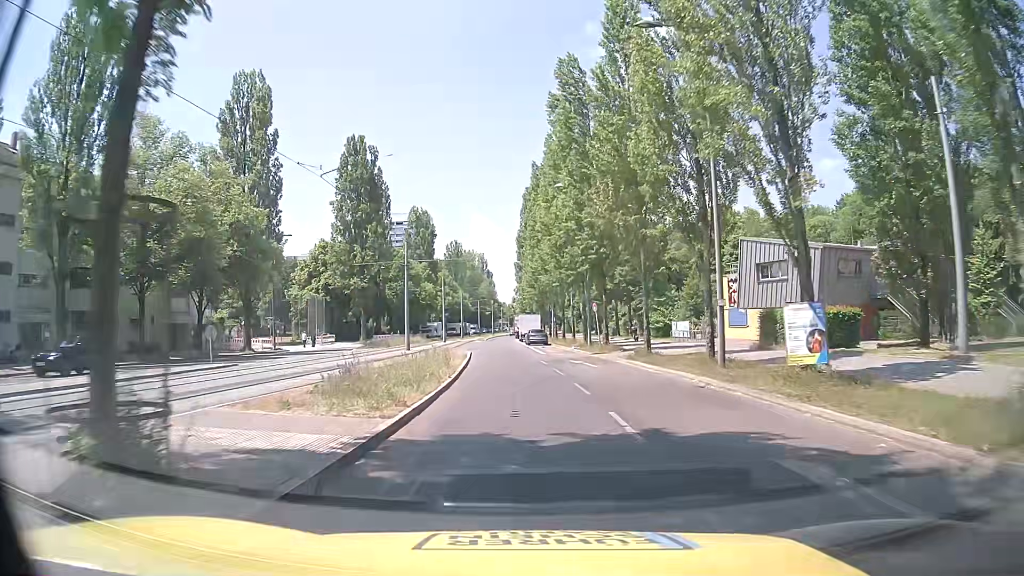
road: secondary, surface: asphalt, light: Day
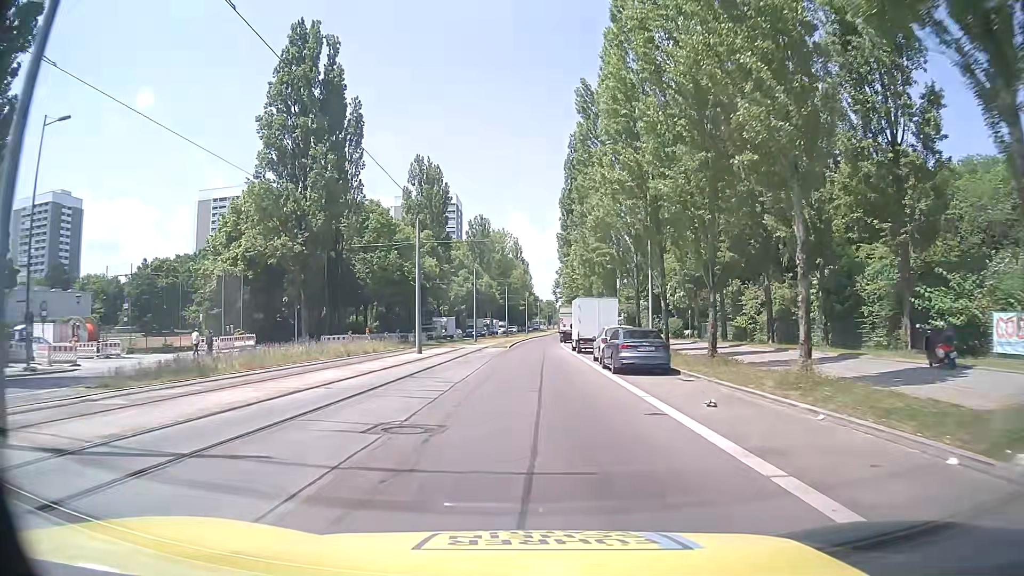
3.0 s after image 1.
(-1.0, +38.3) m; -3°
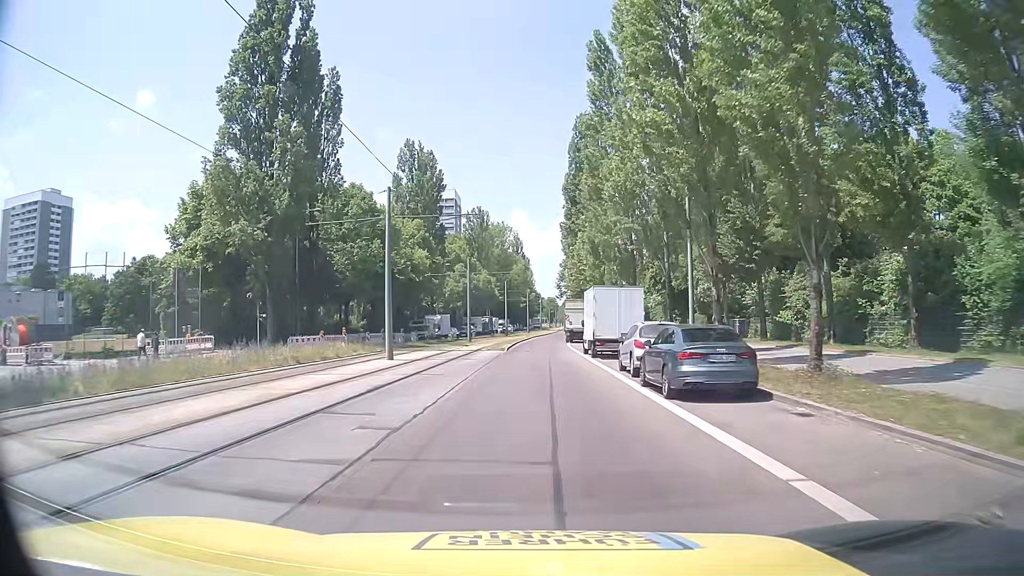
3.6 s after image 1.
(0.0, +7.8) m; 0°
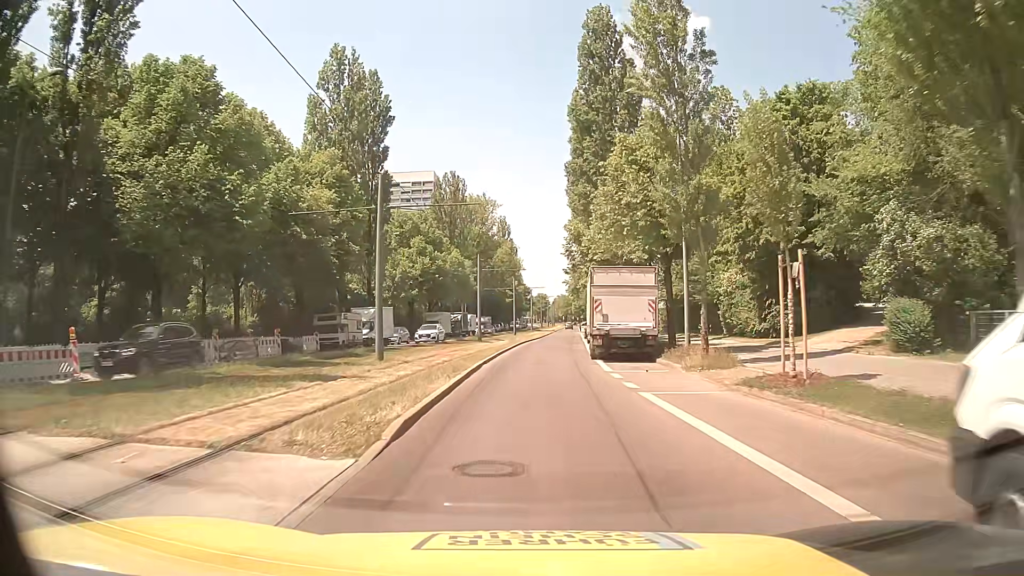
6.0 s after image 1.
(+0.1, +31.4) m; +1°
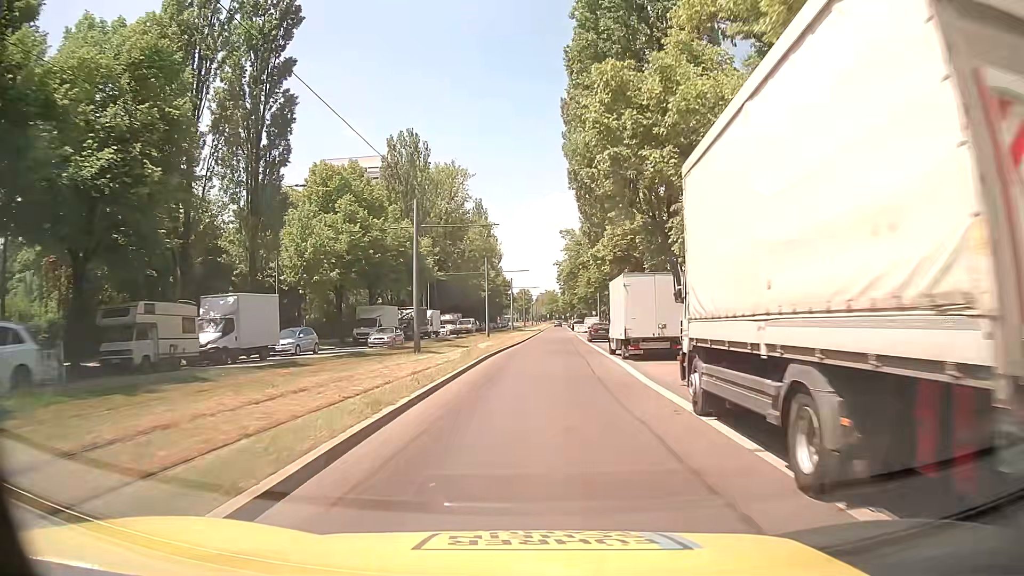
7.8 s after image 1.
(+0.2, +23.4) m; +1°
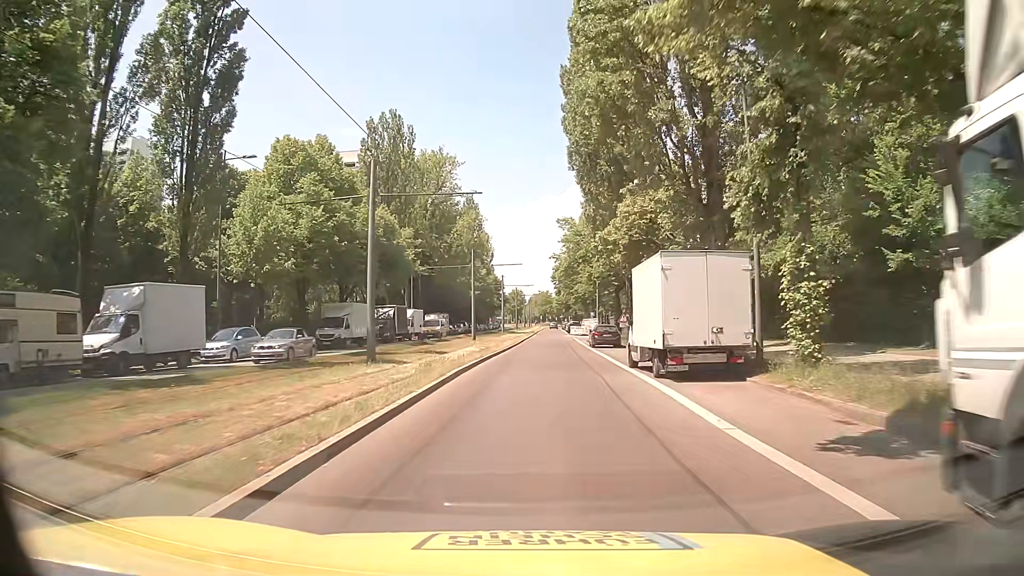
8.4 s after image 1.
(0.0, +7.6) m; 0°
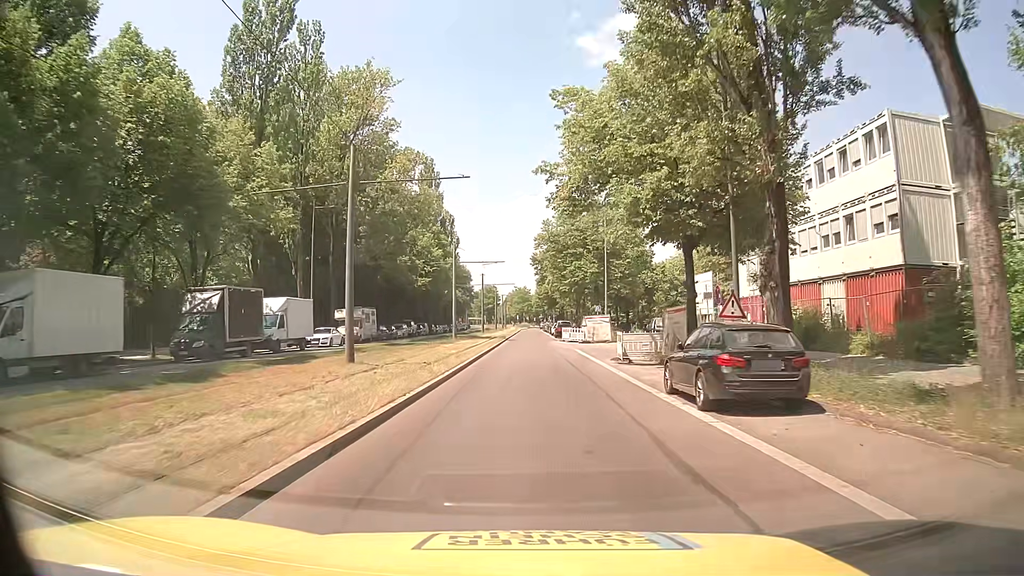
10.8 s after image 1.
(+0.6, +30.9) m; +3°
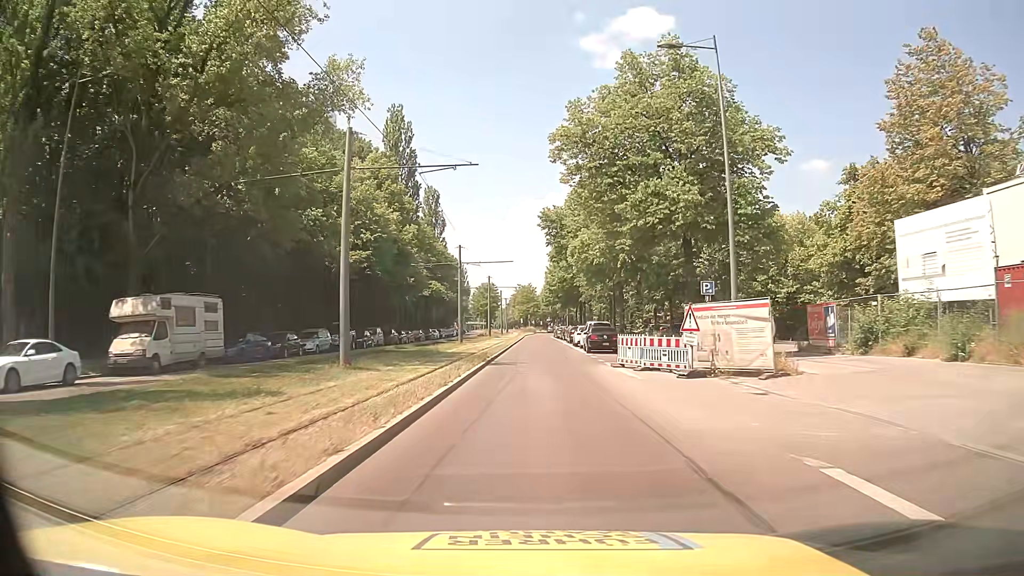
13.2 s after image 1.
(-0.7, +31.5) m; -1°
(0, +10) (0, +20) (0, +30) (0, +40) (0, +50) (0, +60) (0, +70) (+1, +80) (+1, +90) (+1, +100) m
